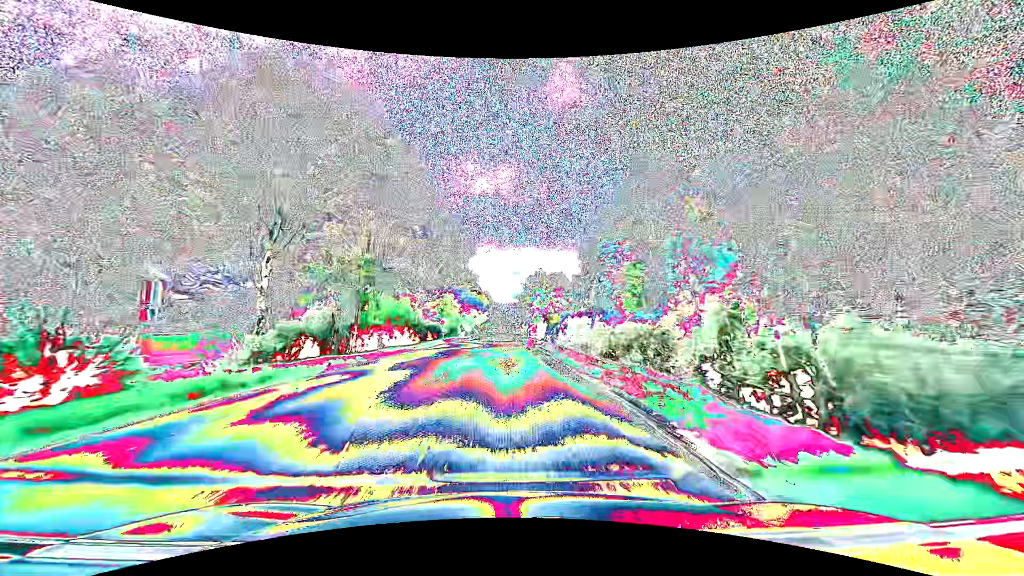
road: primary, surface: asphalt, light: Day
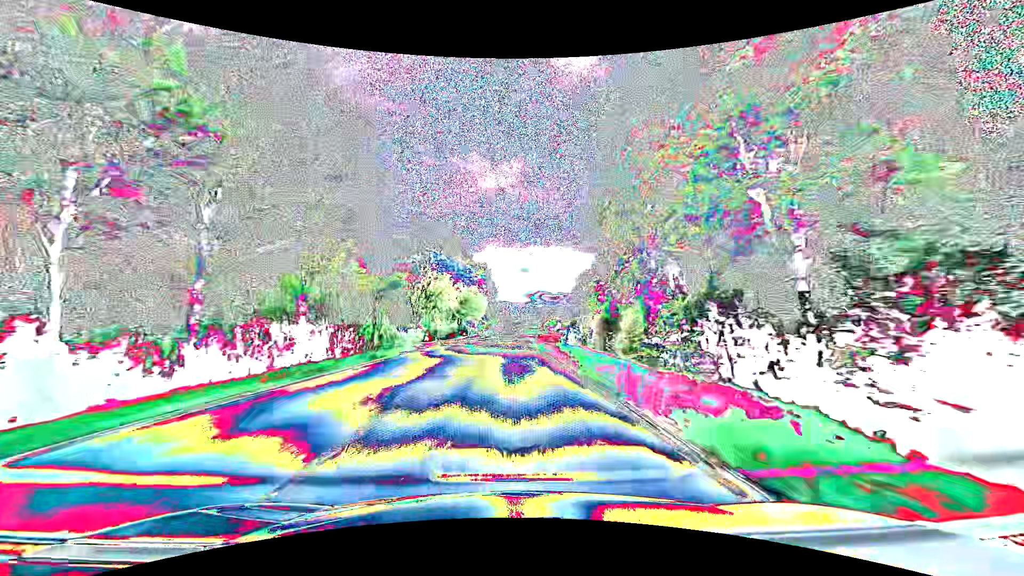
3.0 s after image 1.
(-0.7, +79.3) m; -1°
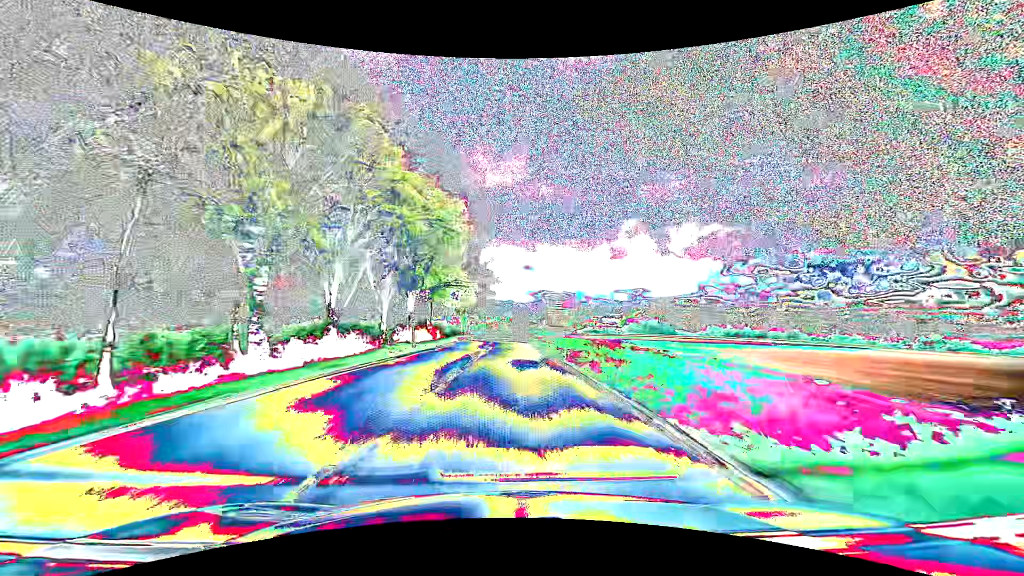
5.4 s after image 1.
(-0.3, +63.4) m; -1°
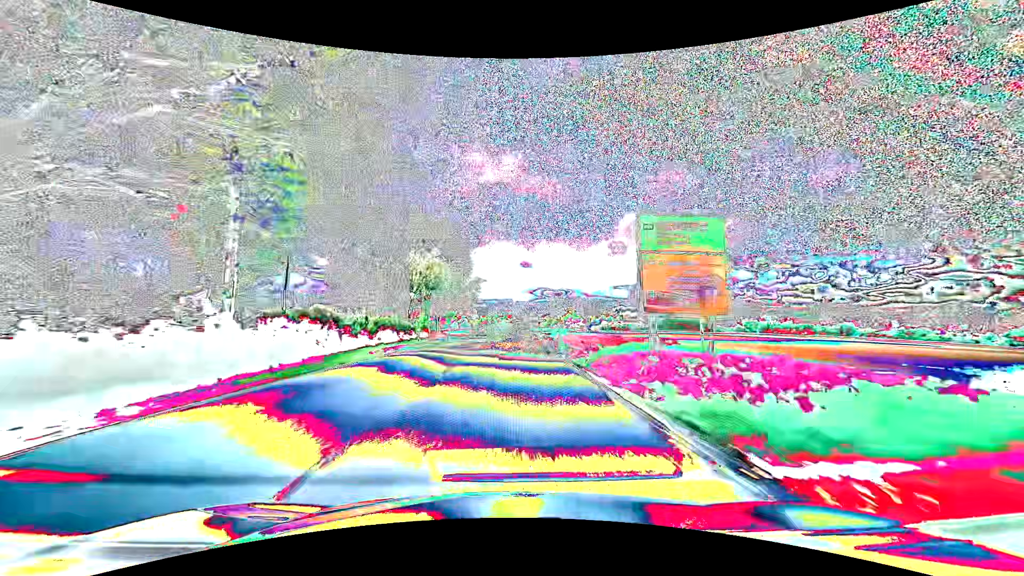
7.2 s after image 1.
(+0.4, +47.5) m; +1°
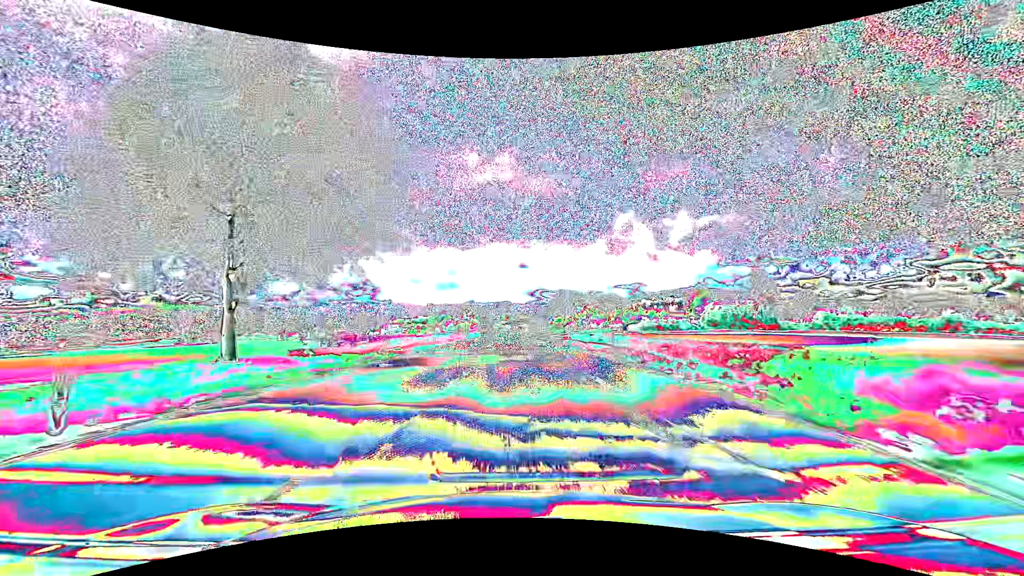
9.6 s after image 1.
(-0.1, +60.9) m; 0°
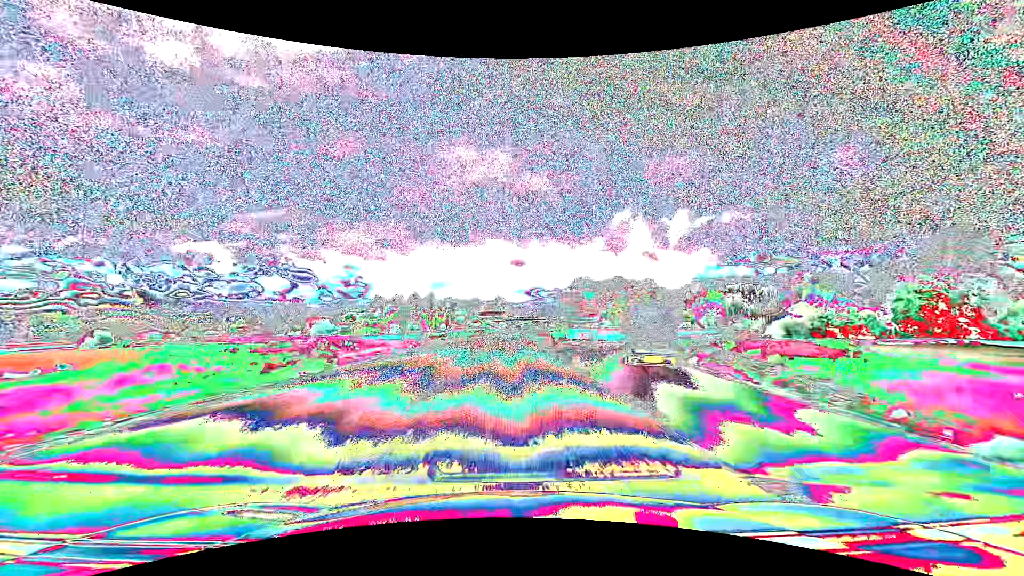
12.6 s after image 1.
(-0.3, +76.7) m; 0°
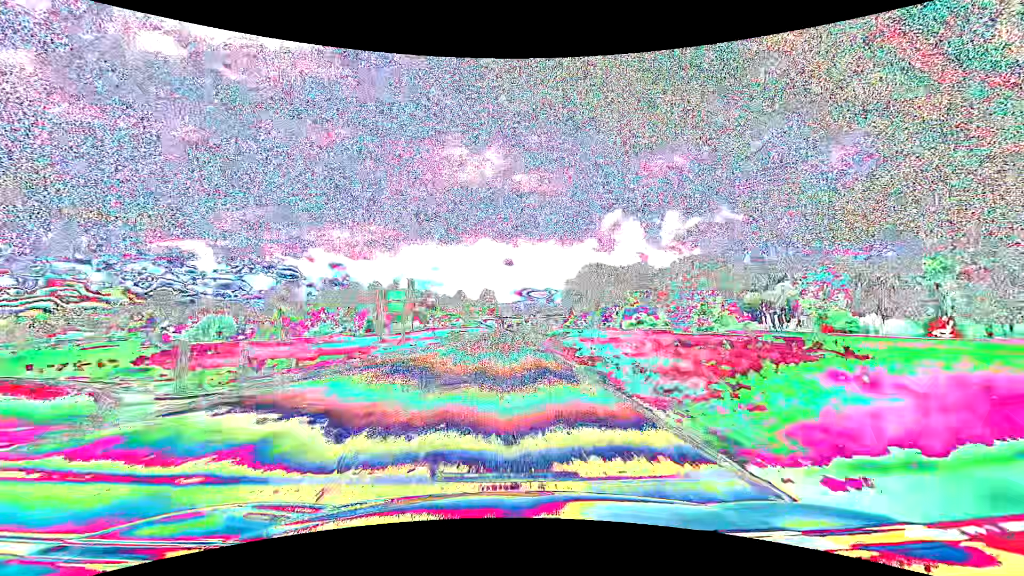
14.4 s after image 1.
(+0.4, +46.7) m; +1°
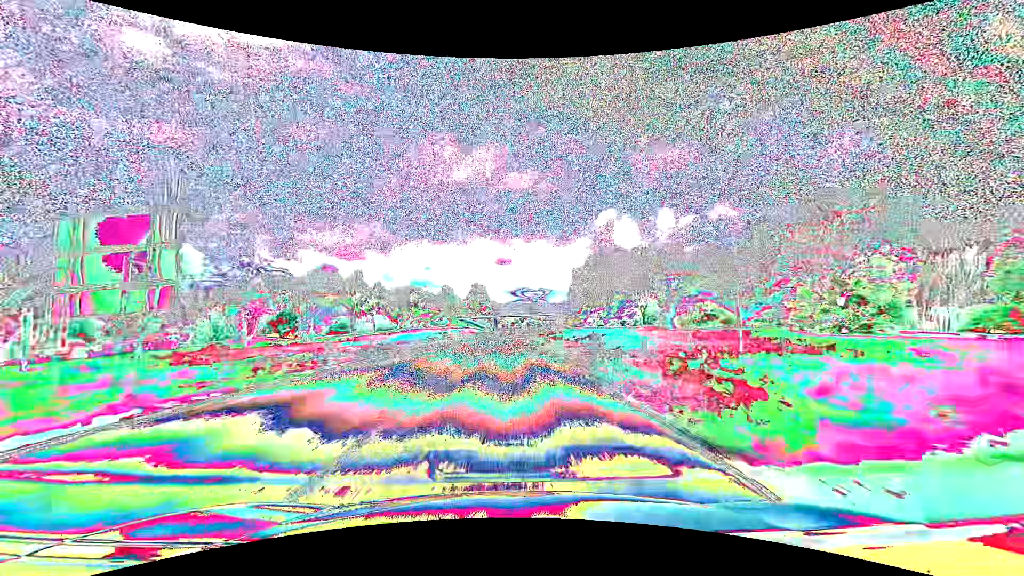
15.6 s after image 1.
(+0.2, +30.8) m; +1°
(0, +10) (0, +20) (0, +30) (0, +40) (+1, +50) (+1, +60) (+1, +70) (+2, +80) (+2, +90) (+2, +100) m
